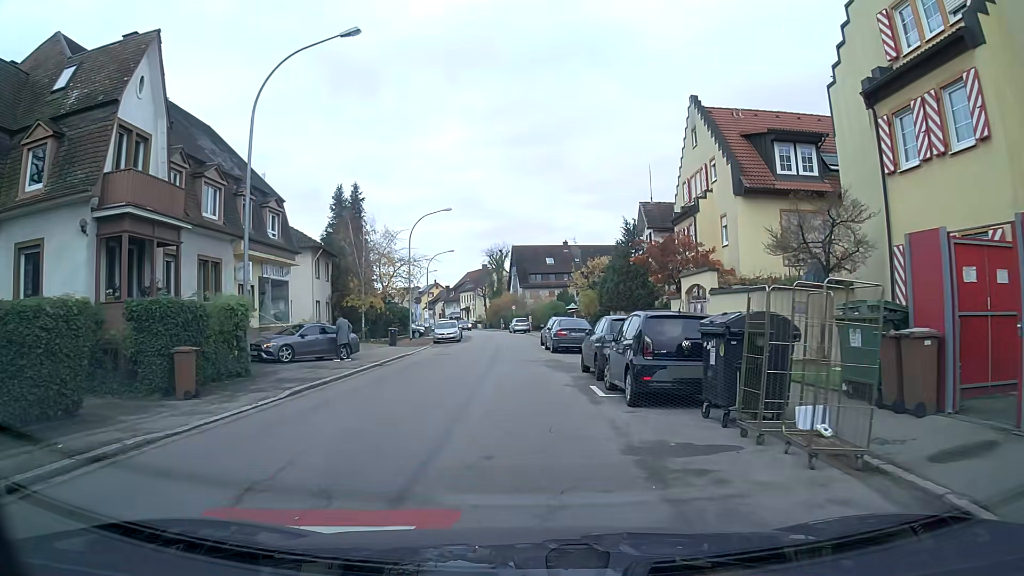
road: tertiary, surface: asphalt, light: Day
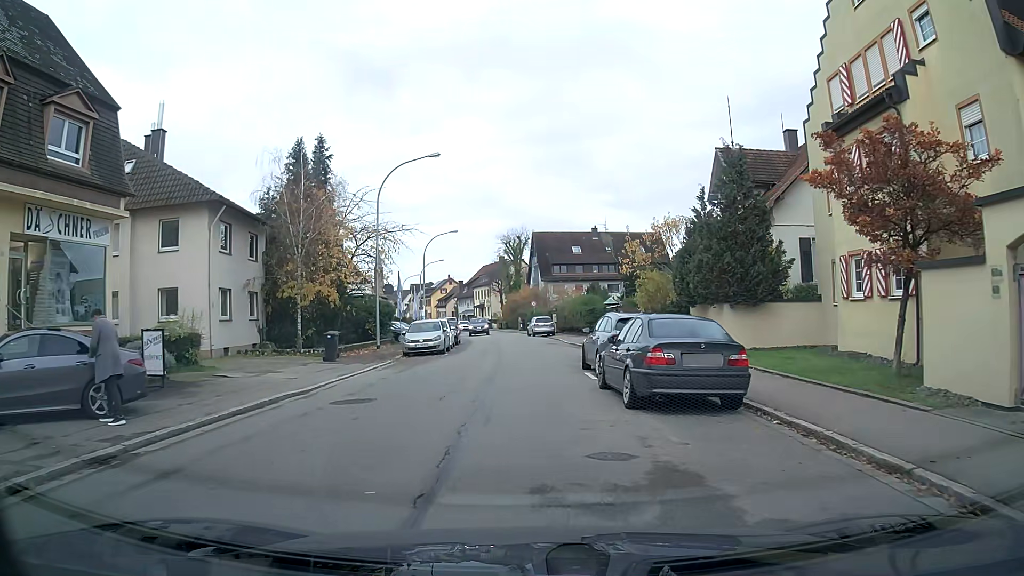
(-0.2, +16.9) m; -2°
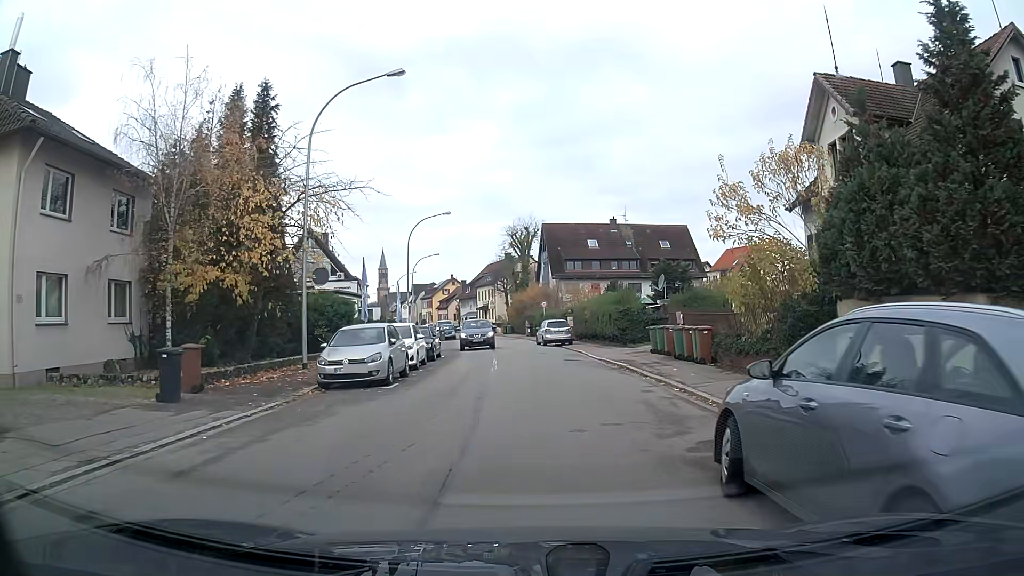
(0.0, +12.4) m; 0°
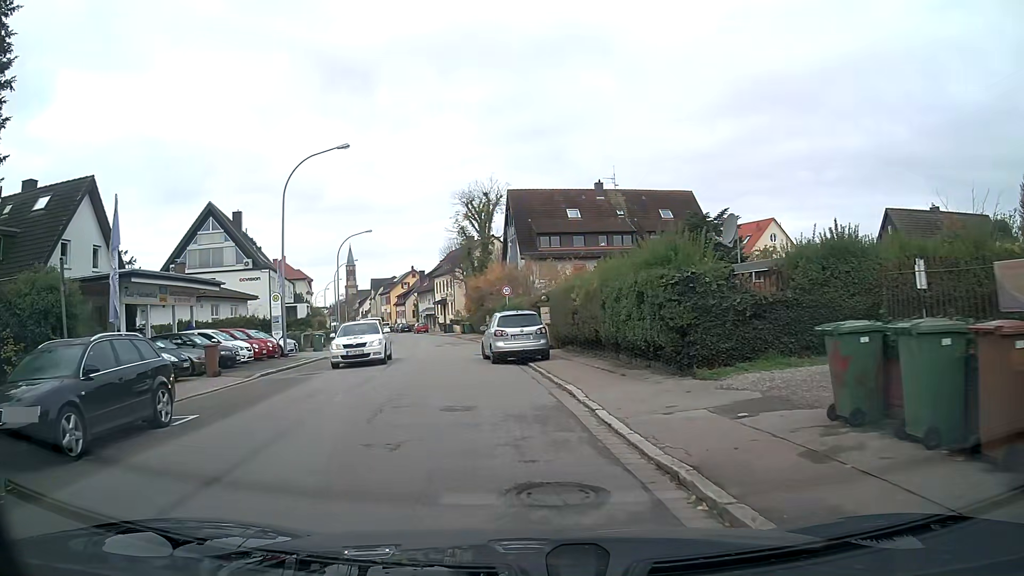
(+0.9, +19.8) m; 0°
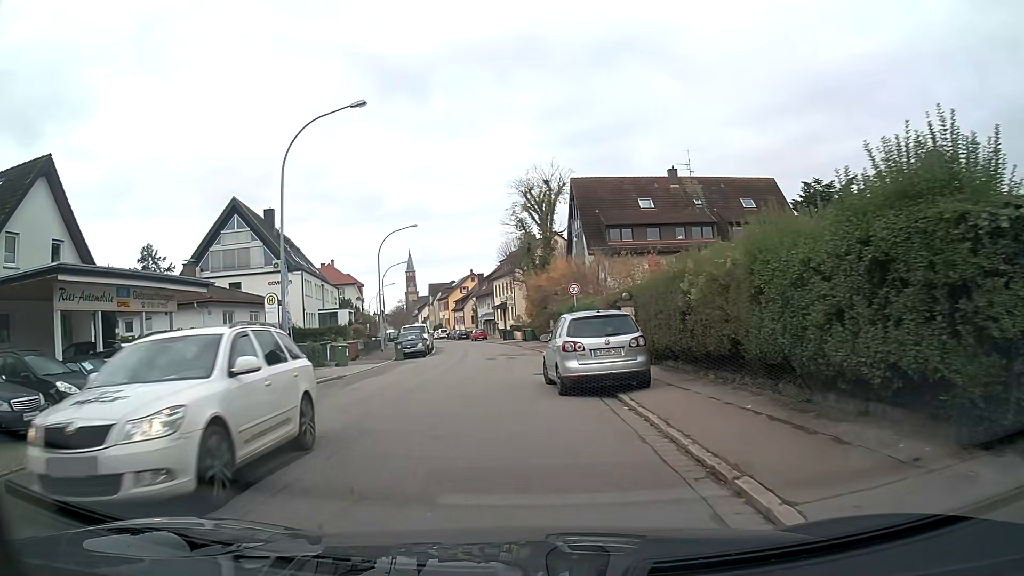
(-0.4, +7.6) m; -7°
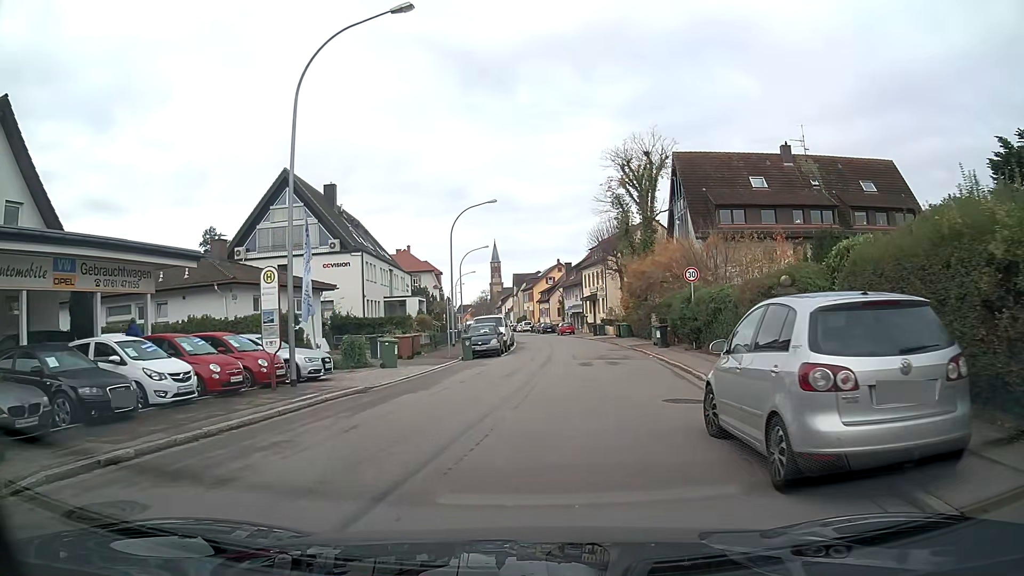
(-0.3, +7.6) m; -4°
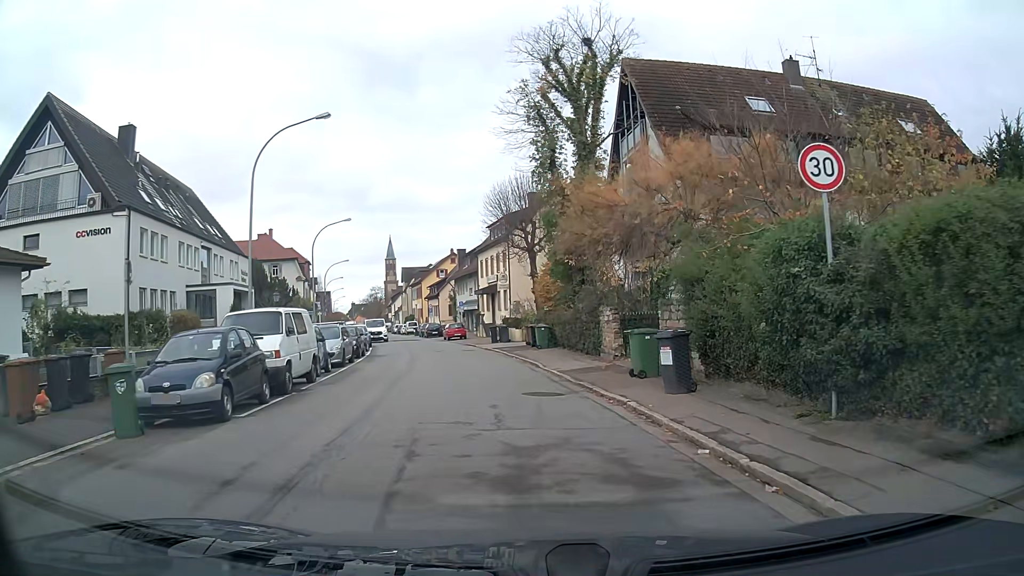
(+1.7, +19.8) m; +8°
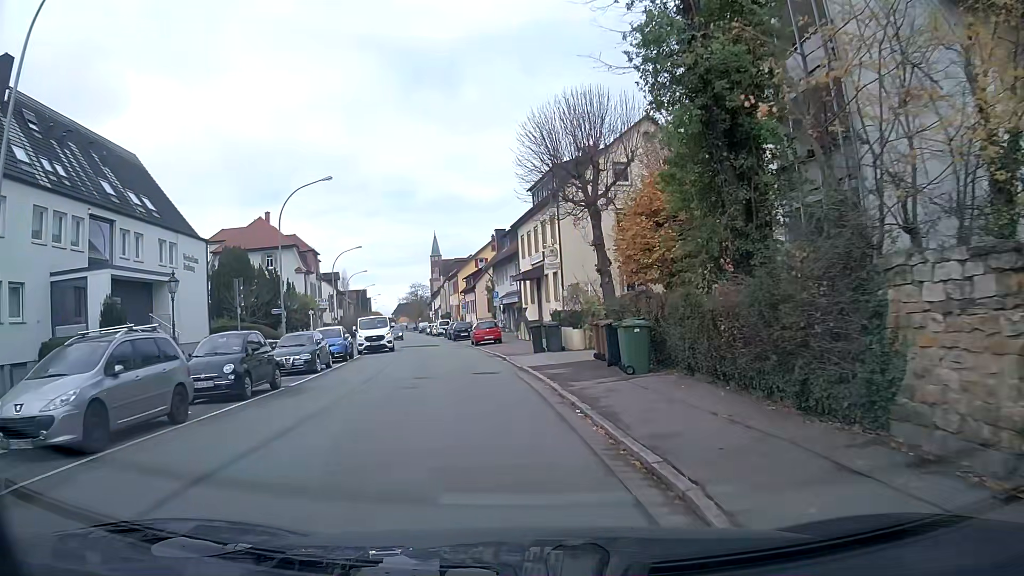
(-0.6, +16.6) m; -5°
(0, +10) (-1, +20) (-3, +30) (-5, +40) (-6, +50) (-8, +59) (-10, +69) (-12, +79) (-13, +89) (-15, +99) m
